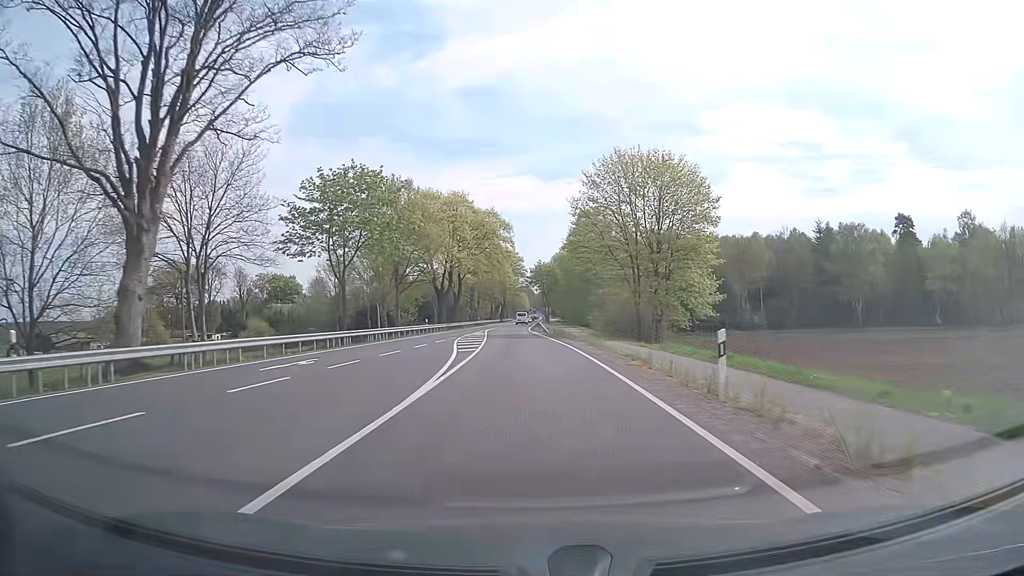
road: primary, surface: asphalt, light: Day
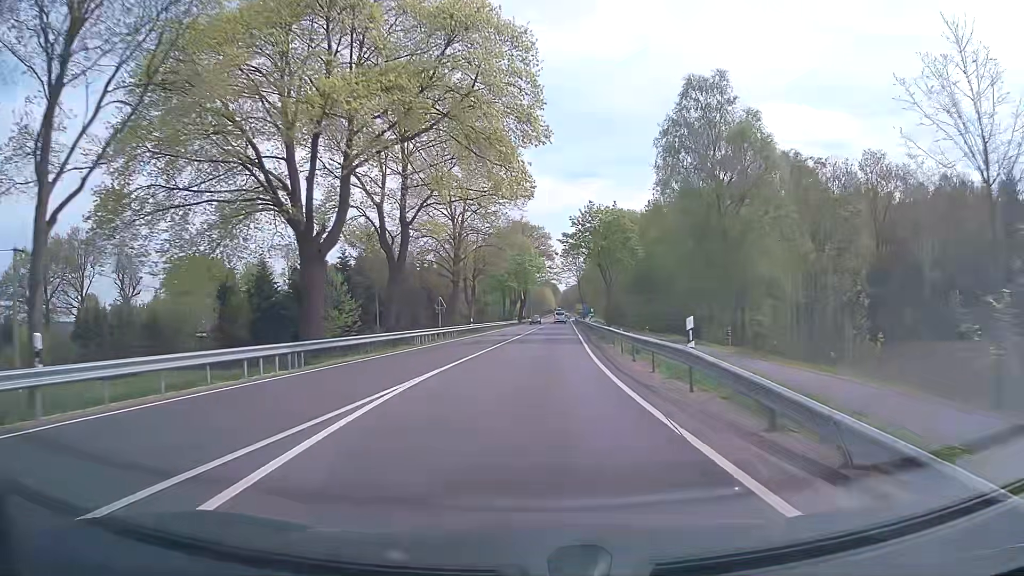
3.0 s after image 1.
(-1.4, +53.6) m; -2°
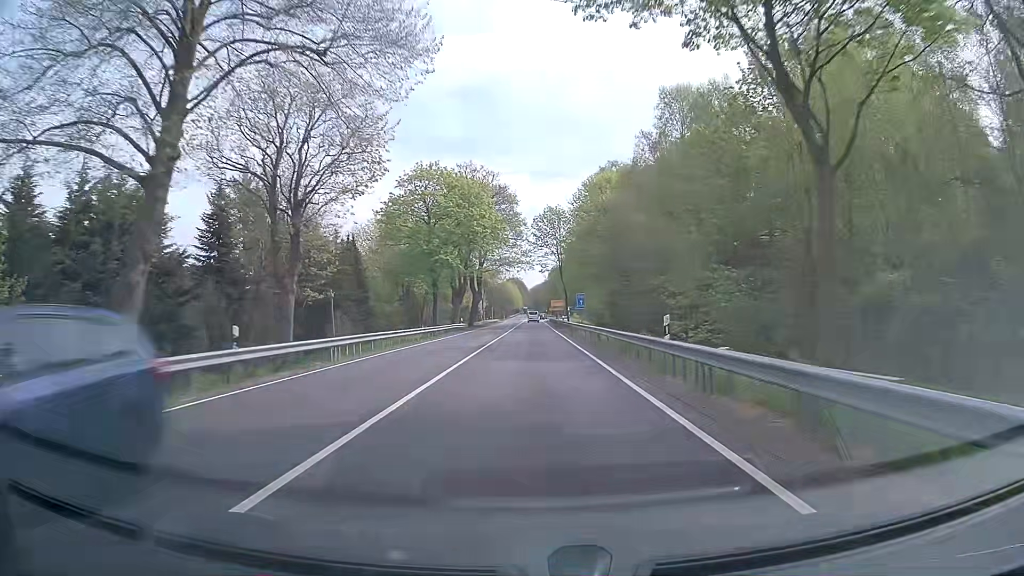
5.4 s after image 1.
(+1.0, +42.9) m; +3°
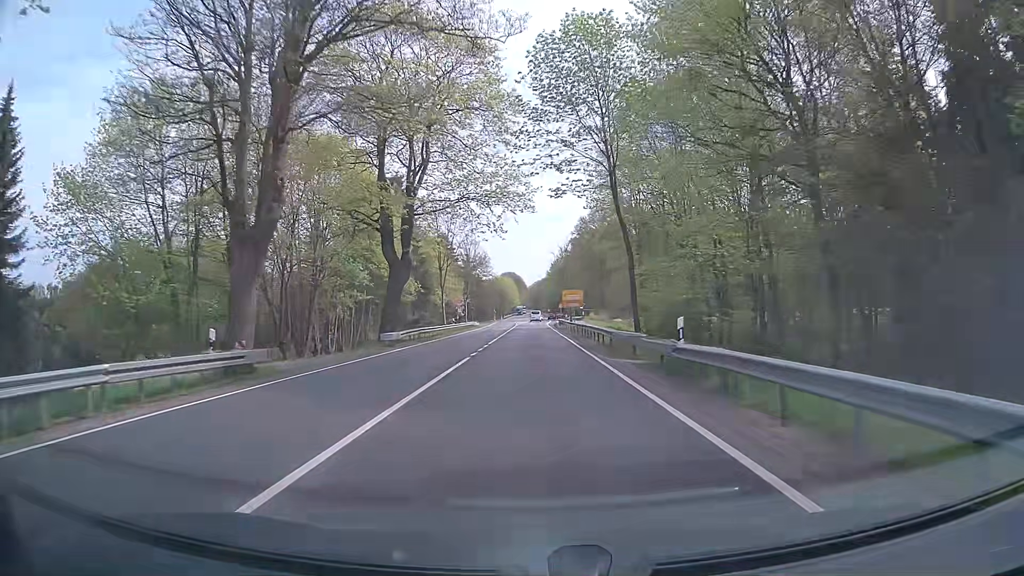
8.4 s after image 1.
(-0.2, +53.9) m; 0°
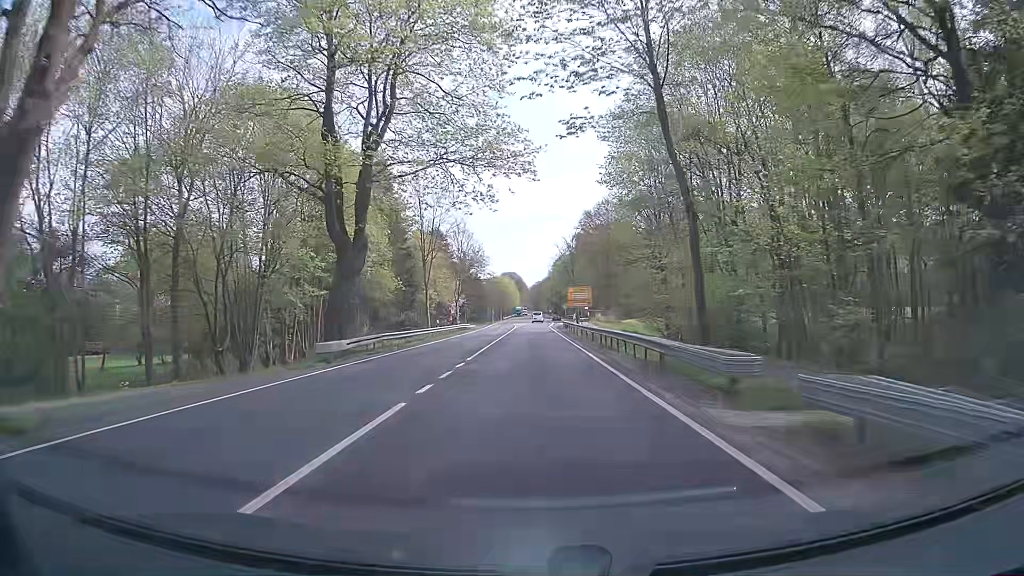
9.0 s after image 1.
(+0.1, +10.8) m; 0°
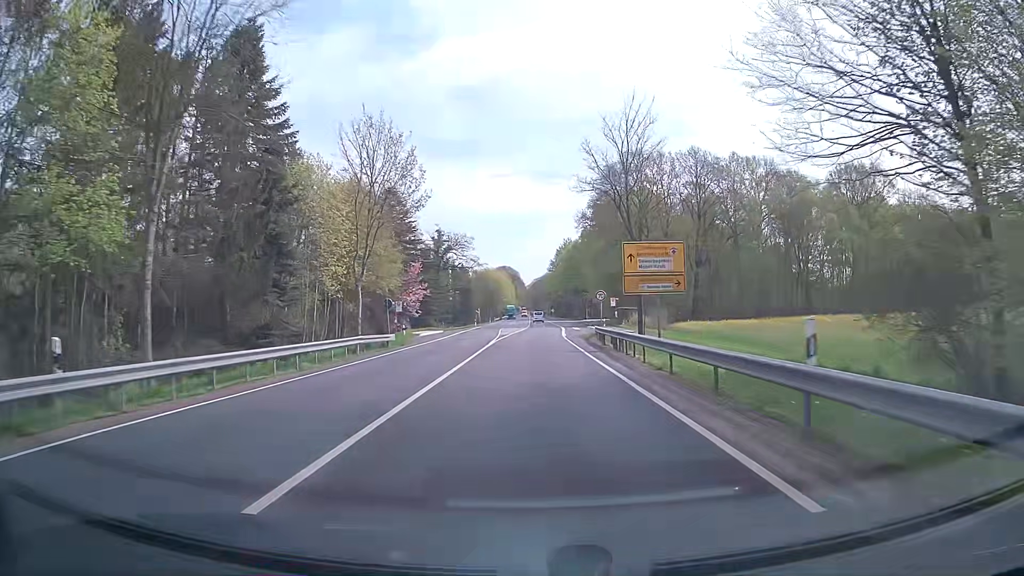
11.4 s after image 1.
(-0.1, +43.2) m; 0°
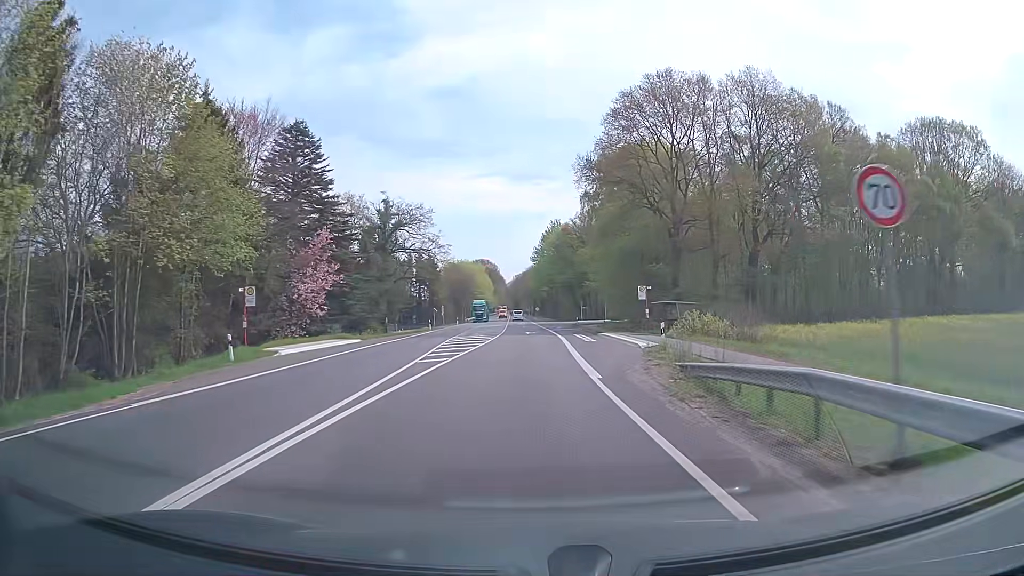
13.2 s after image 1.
(+0.4, +32.4) m; +2°
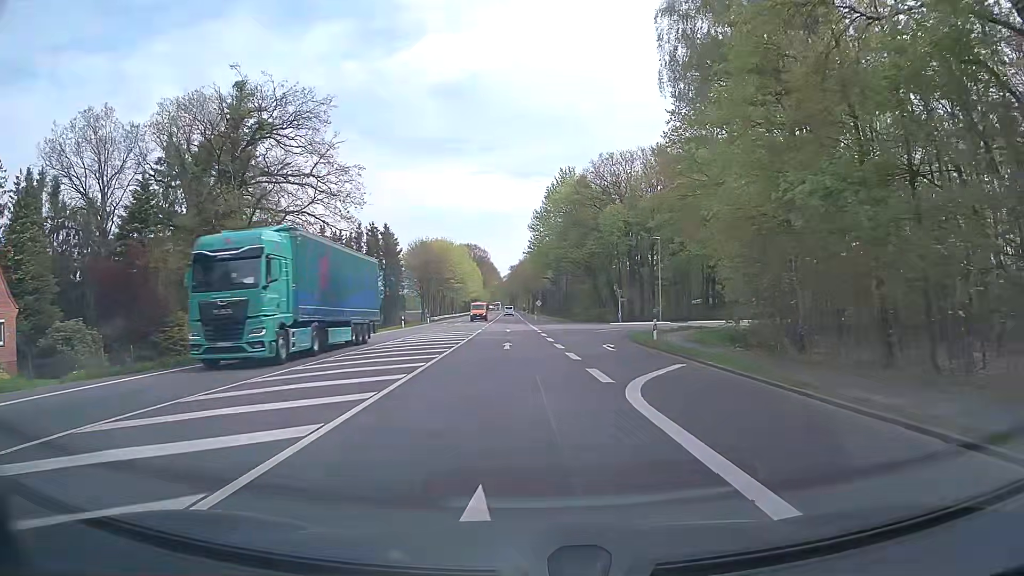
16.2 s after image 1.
(-0.1, +48.5) m; 0°
(0, +10) (+1, +20) (+2, +30) (+4, +40) (+8, +49) (+14, +56) (+22, +62) (+31, +66) (+41, +70) (+50, +74) m
